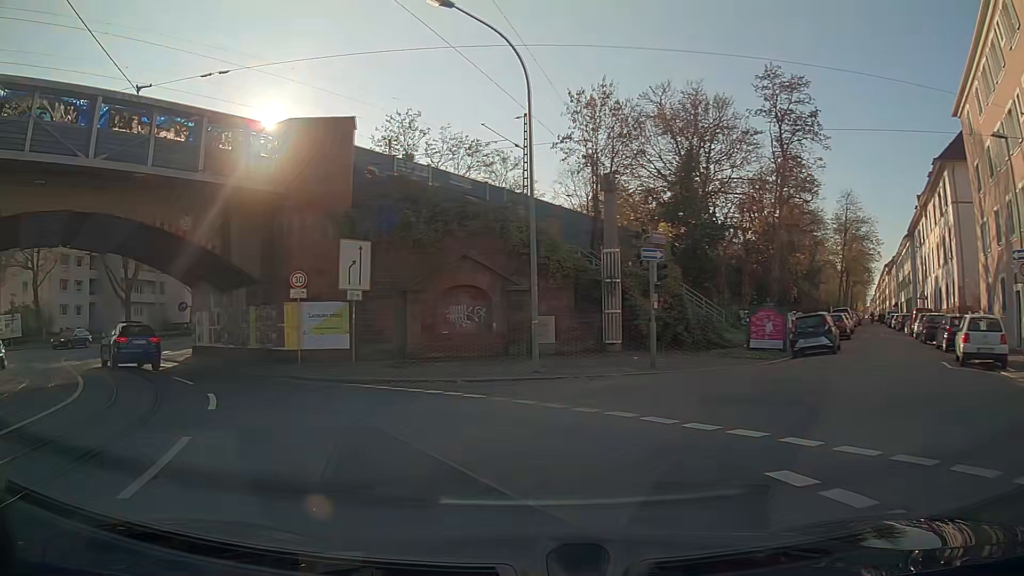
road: primary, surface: asphalt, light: Day
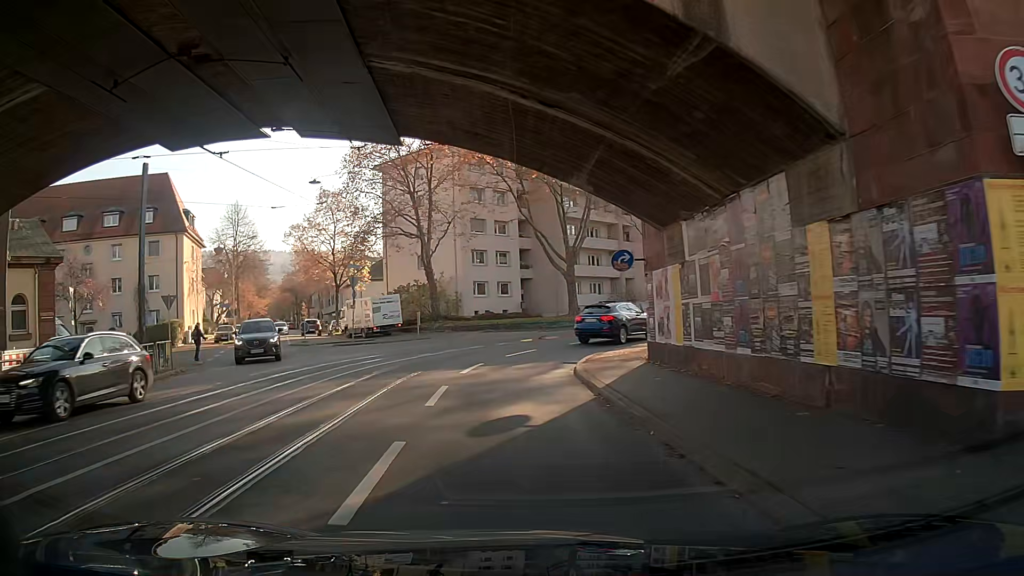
(-7.4, +18.0) m; -39°
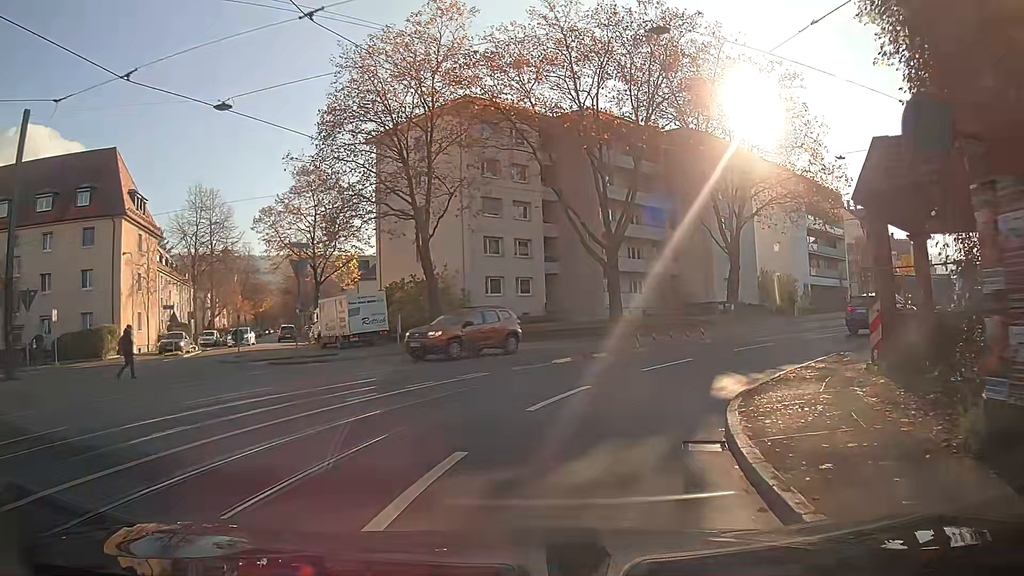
(-0.5, +12.6) m; +1°
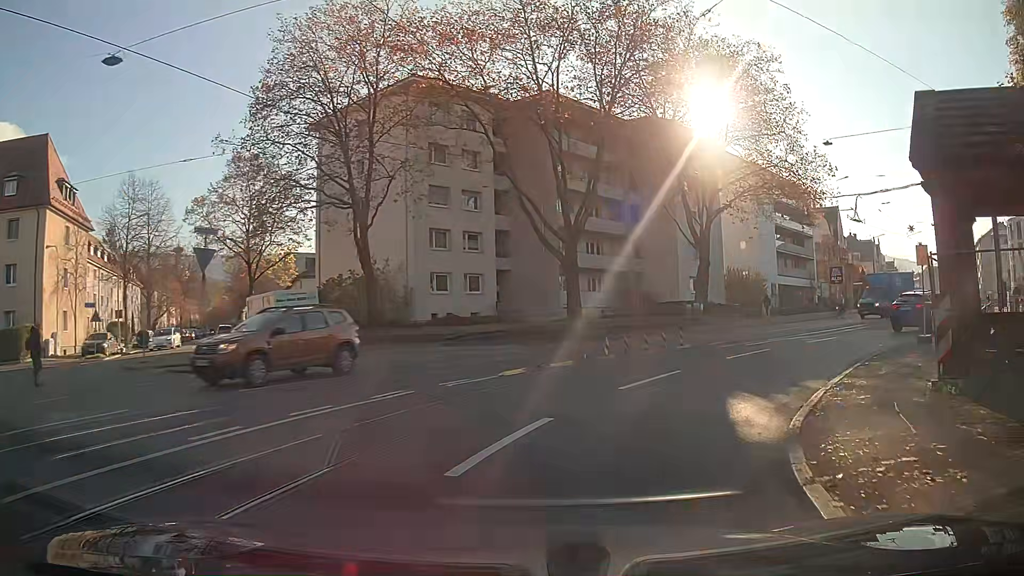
(+0.2, +4.1) m; +7°
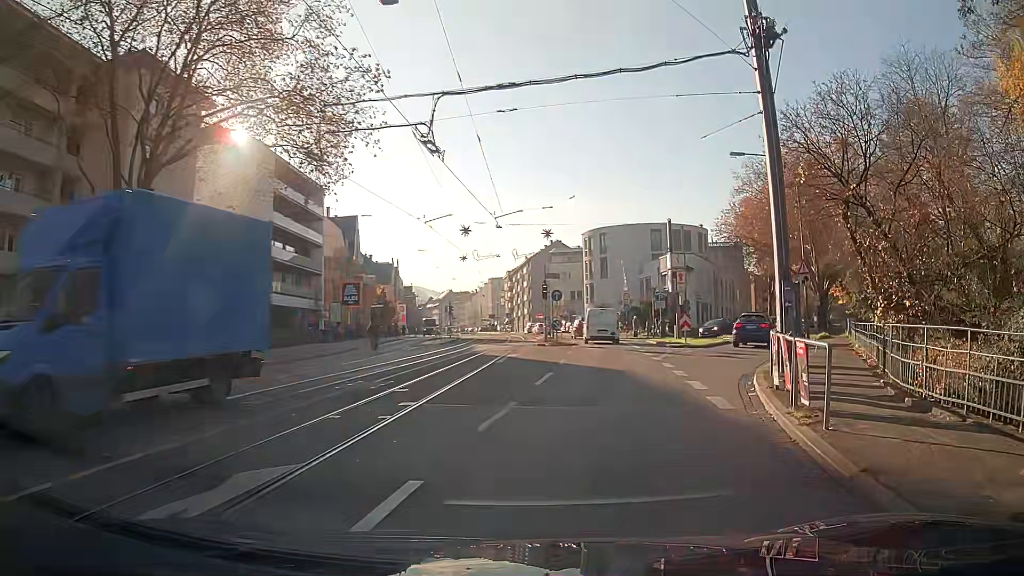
(+6.9, +18.7) m; +38°
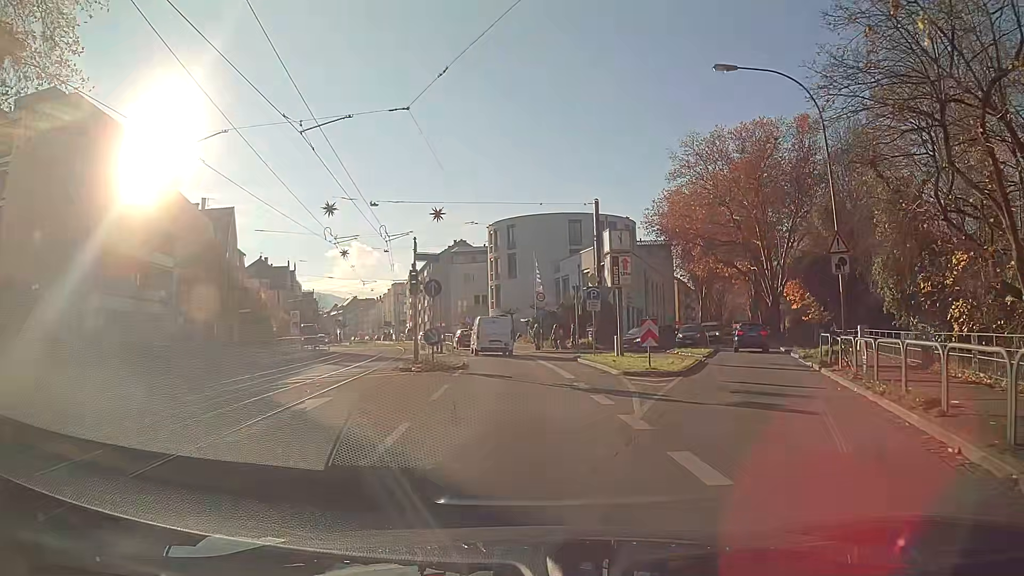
(+0.9, +13.6) m; +5°
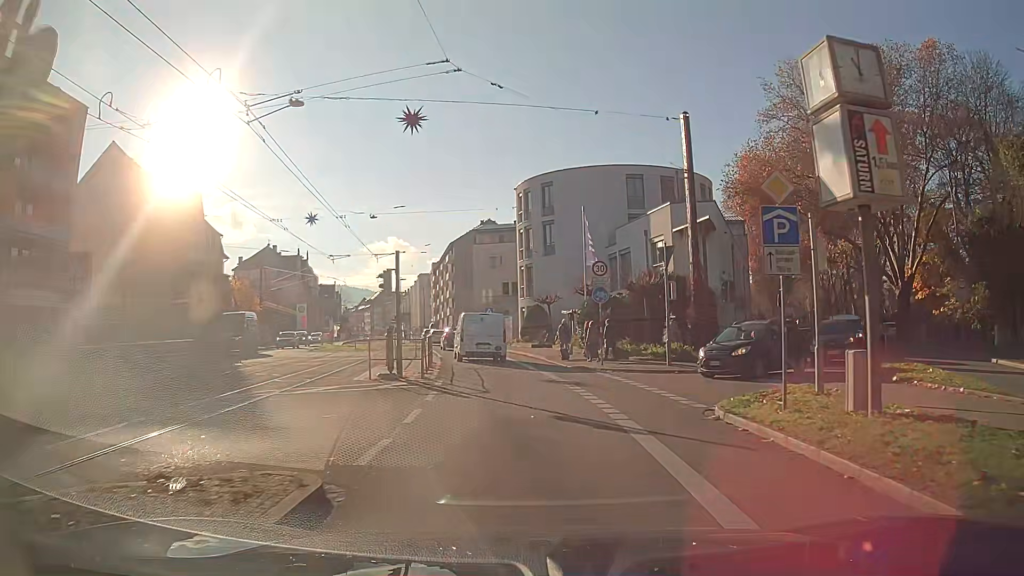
(-0.4, +19.5) m; -3°
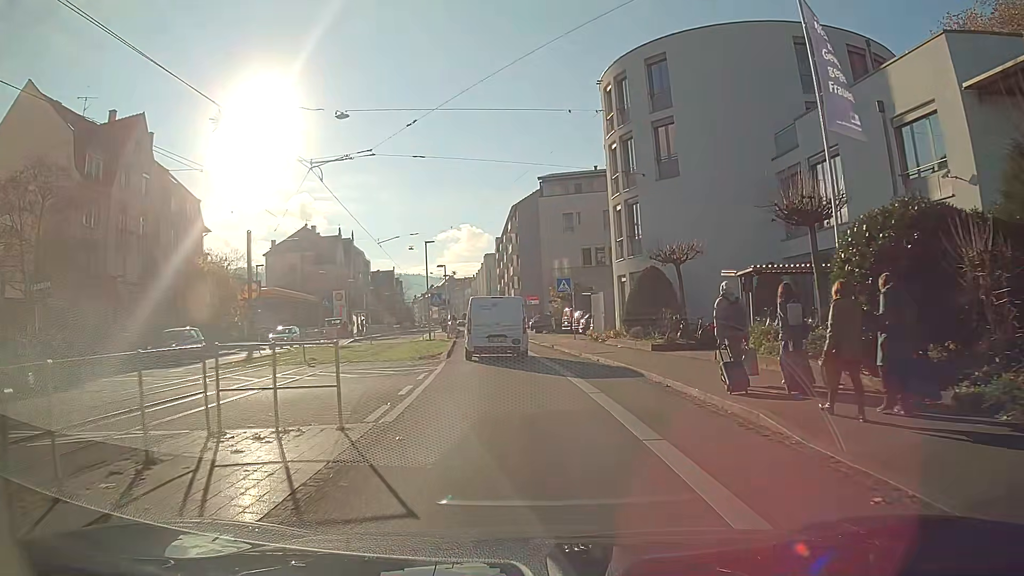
(-1.2, +23.1) m; -7°
(0, +10) (-1, +20) (-2, +30) (-3, +40) (-4, +50) (-4, +60) (-5, +70) (-6, +80) (-7, +90) (-8, +100) m
